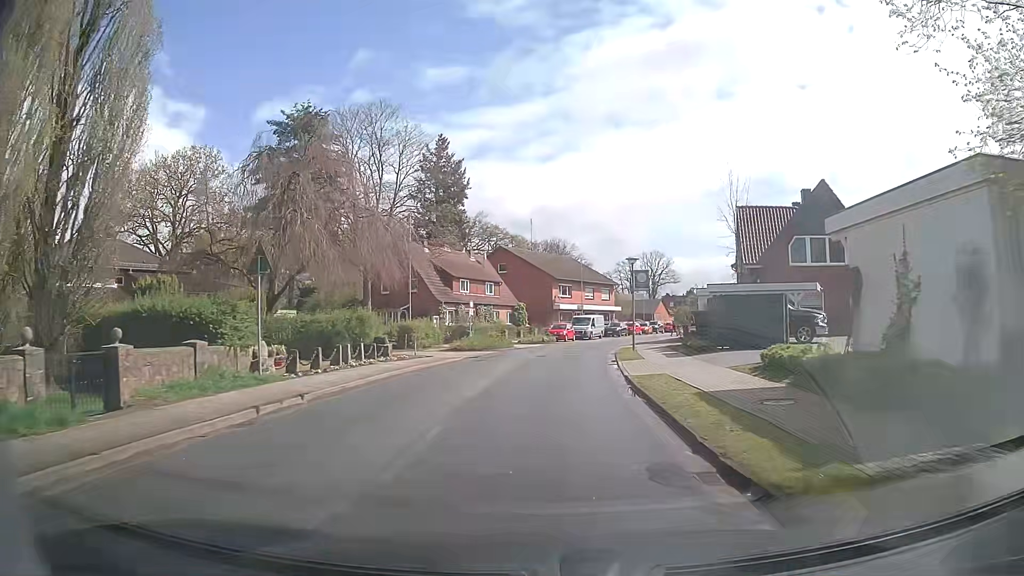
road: tertiary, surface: asphalt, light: Day
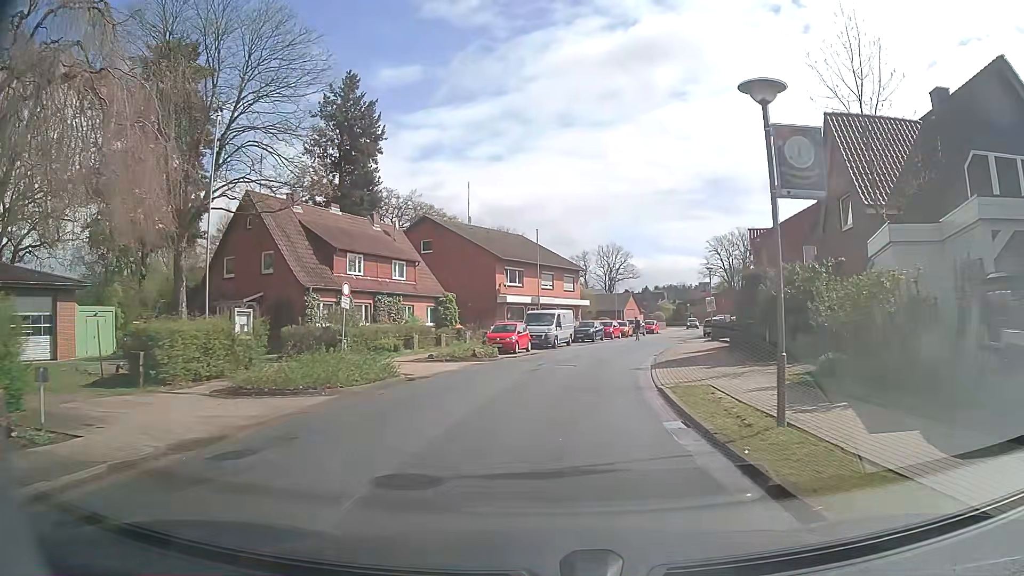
(+0.7, +22.2) m; +4°
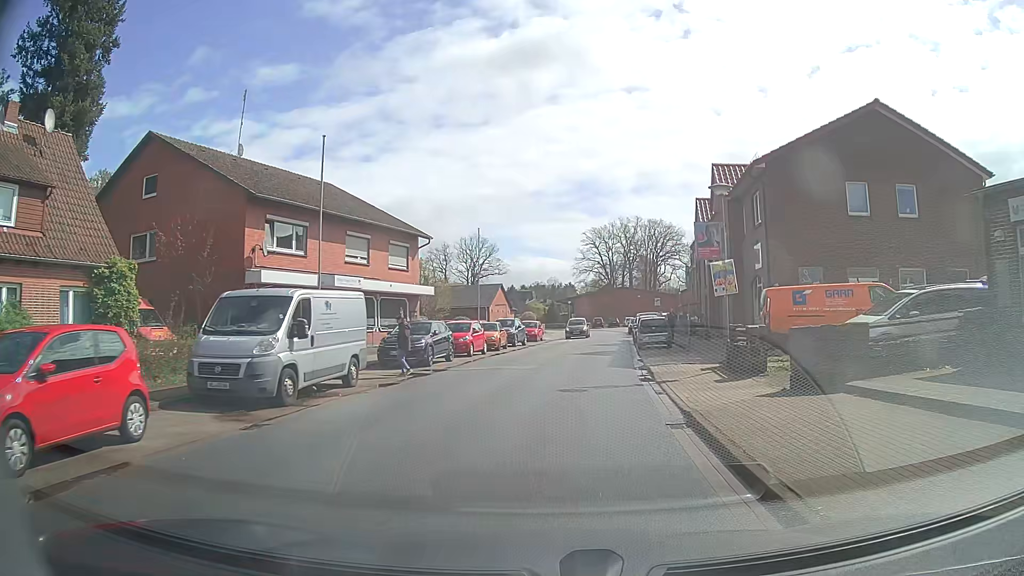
(+2.5, +26.0) m; +12°
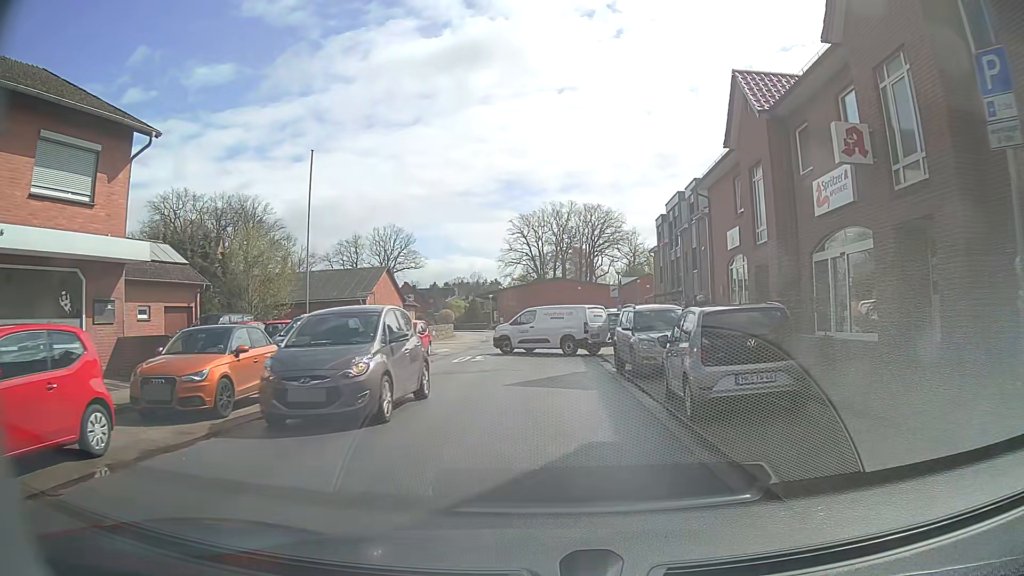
(+1.3, +23.1) m; +5°
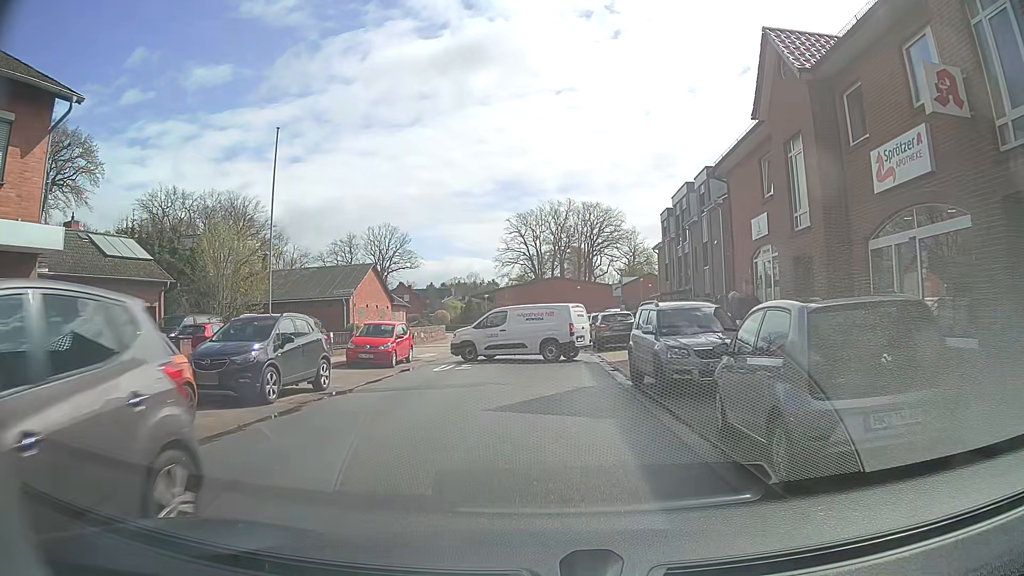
(+0.1, +3.5) m; +1°
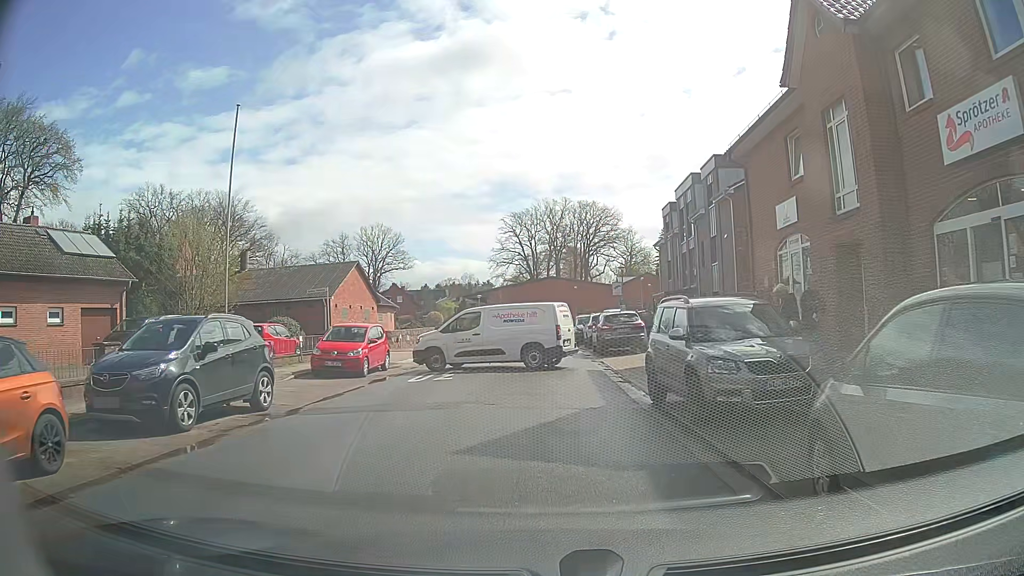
(0.0, +3.0) m; 0°
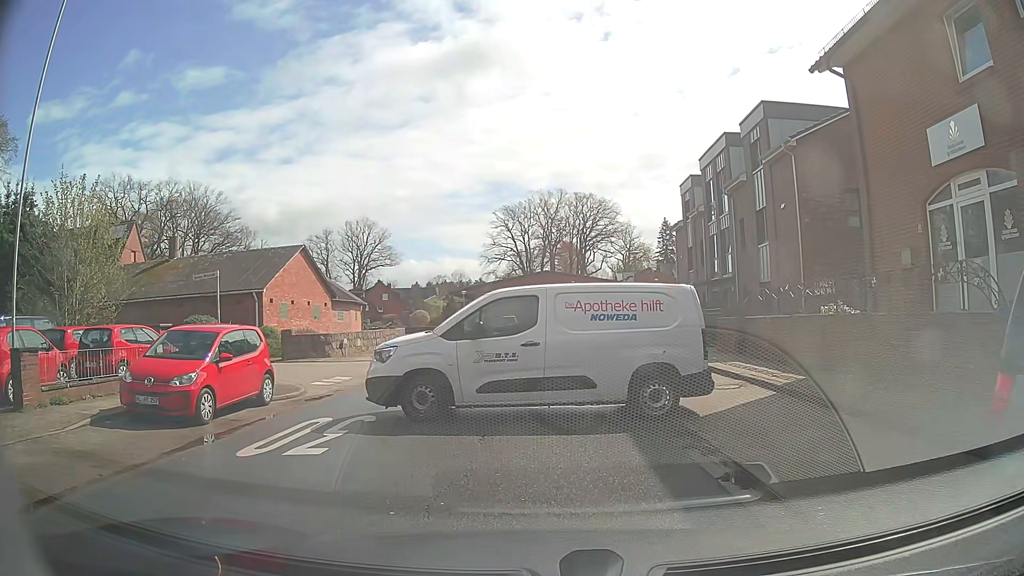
(+0.1, +8.8) m; -2°
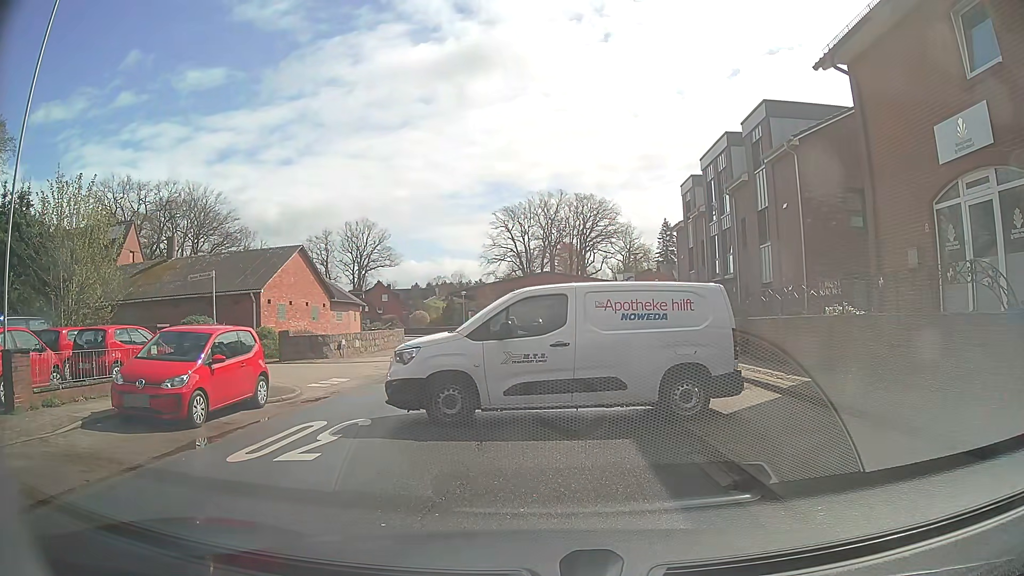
(0.0, +0.2) m; 0°
(+1, +10) (+1, +20) (+1, +30) (+1, +40) (0, +50) (-3, +59) (-7, +69) (-11, +78) (-16, +87) (-20, +96) m
